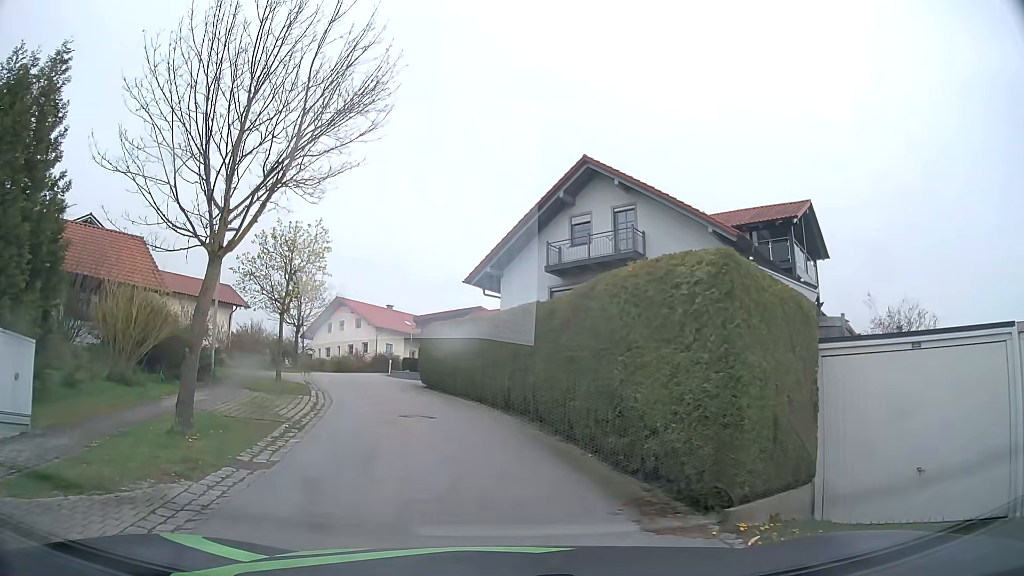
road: residential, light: Day
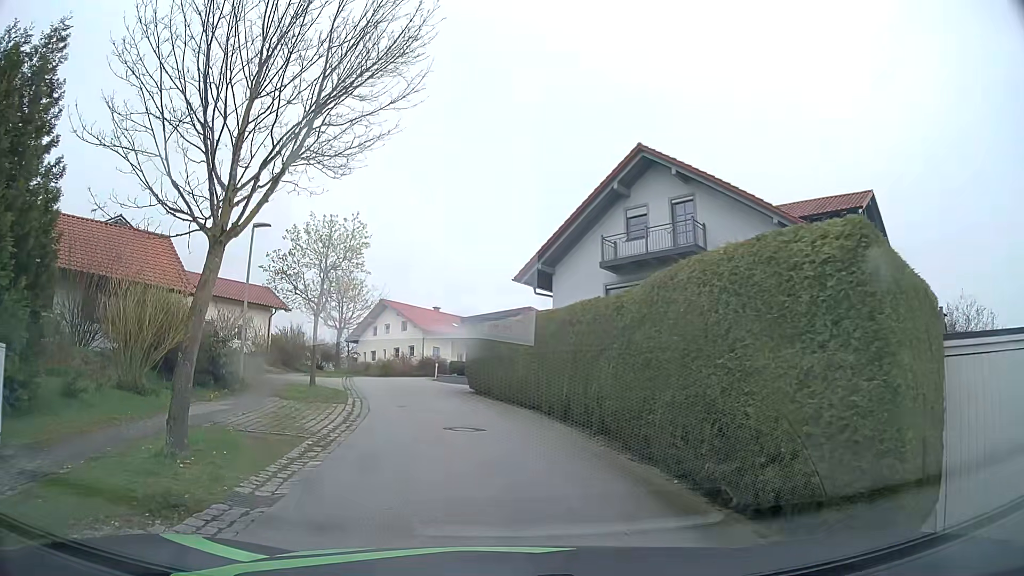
(-0.1, +1.8) m; -5°
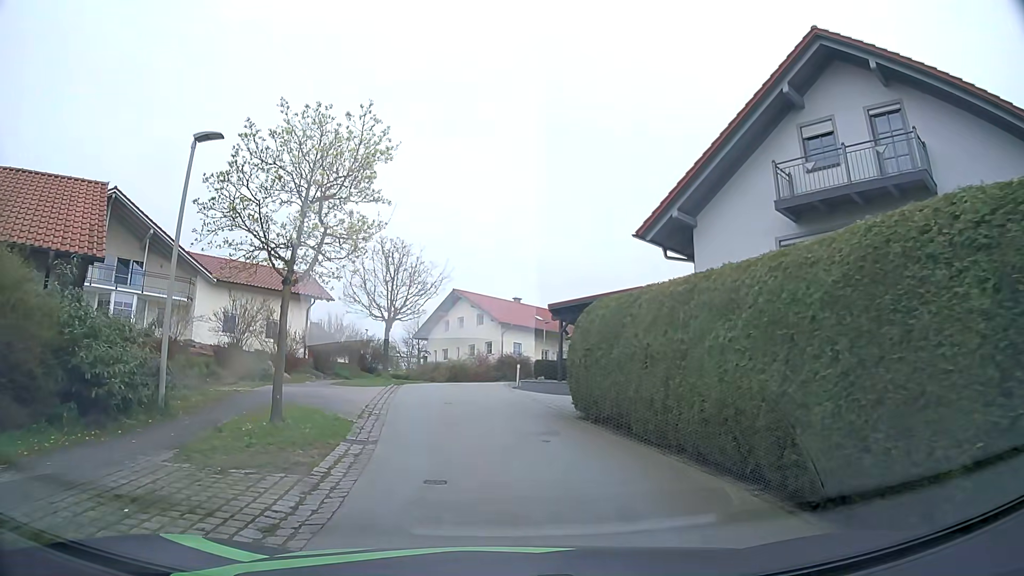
(-1.1, +10.0) m; -9°
(0, +10) (-1, +20) (-2, +30) (0, +40) (+6, +48) (+14, +54) (+22, +60) (+30, +66) (+39, +71) (+47, +76) m
